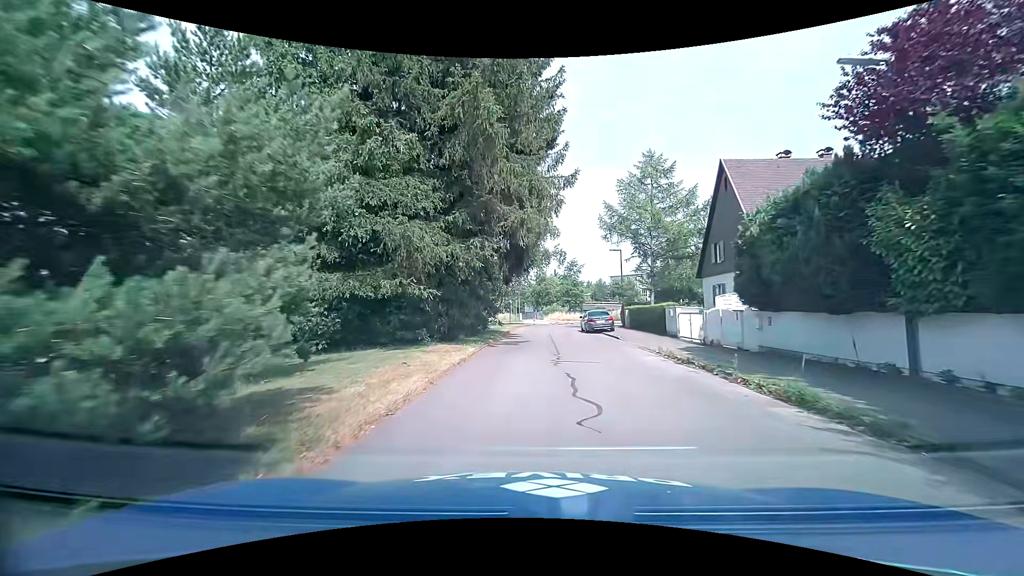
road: residential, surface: asphalt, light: Day
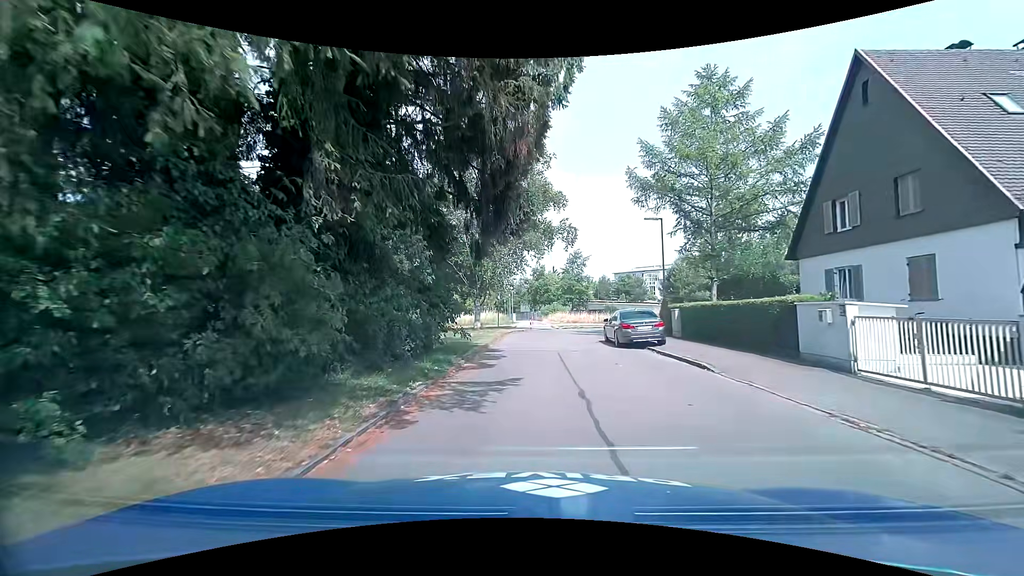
(+0.2, +13.2) m; +1°
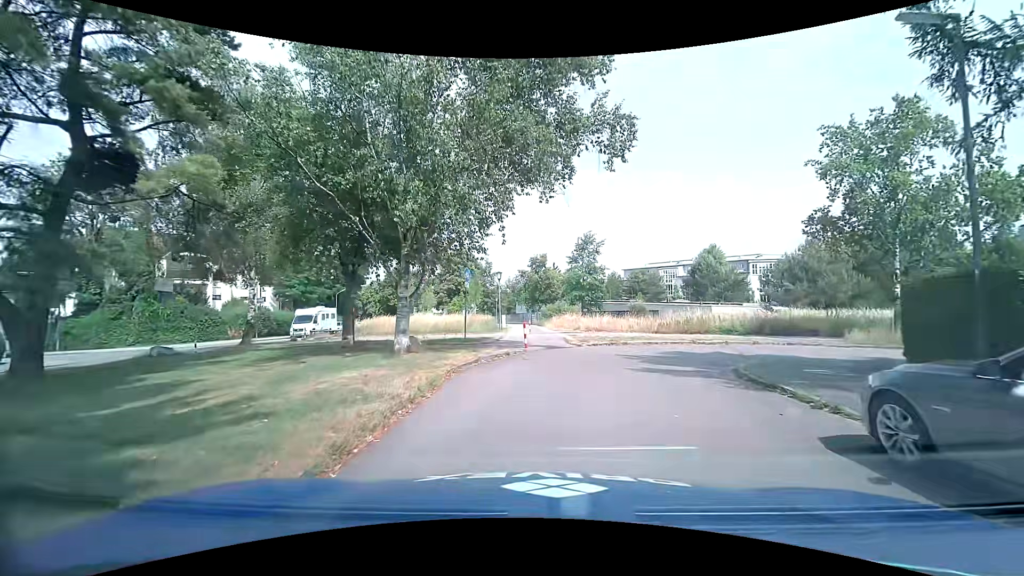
(0.0, +17.9) m; +1°
